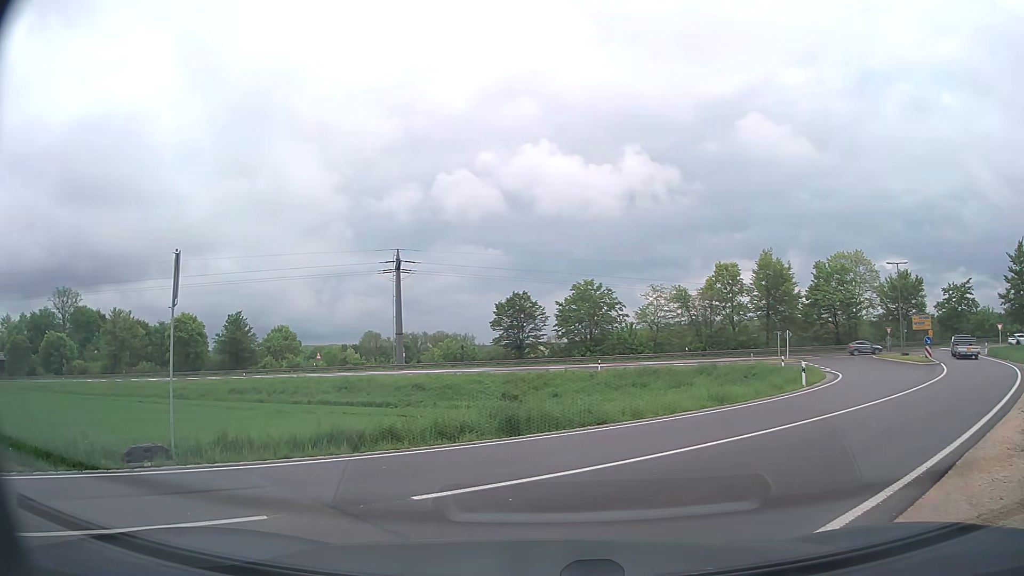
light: Day
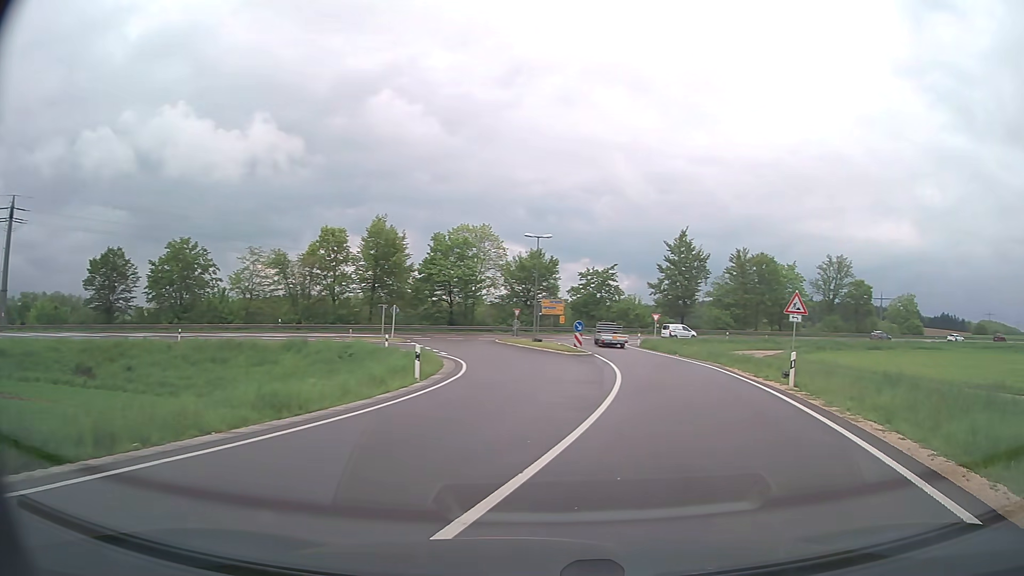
(+2.0, +8.9) m; +34°
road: secondary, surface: asphalt
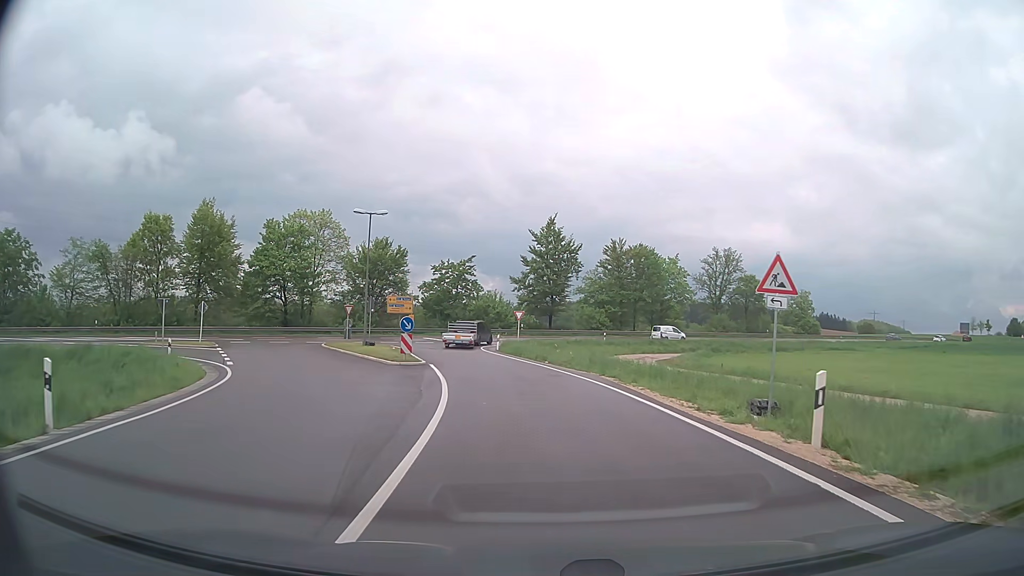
(+1.6, +11.1) m; +11°
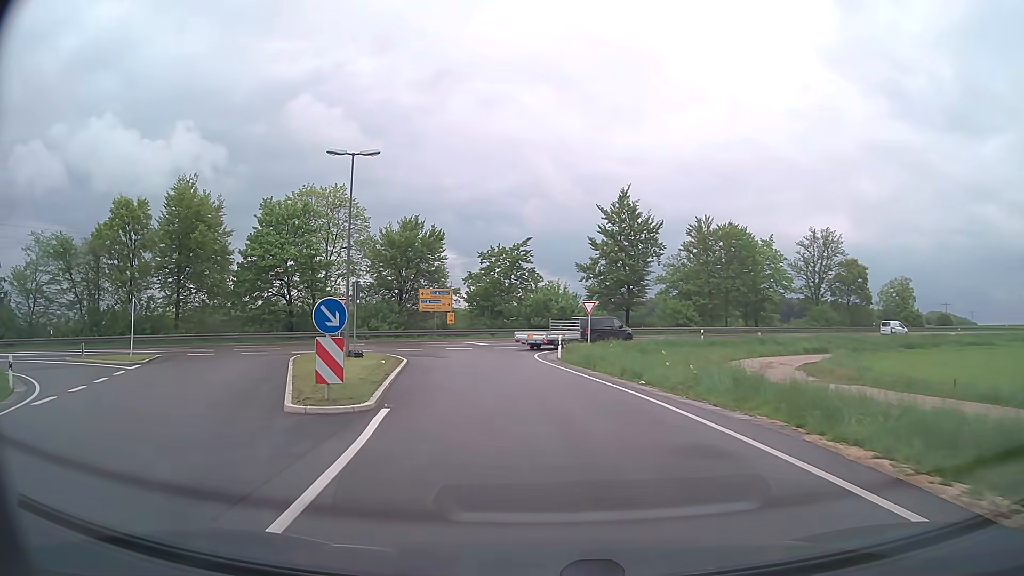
(-0.5, +15.5) m; -6°
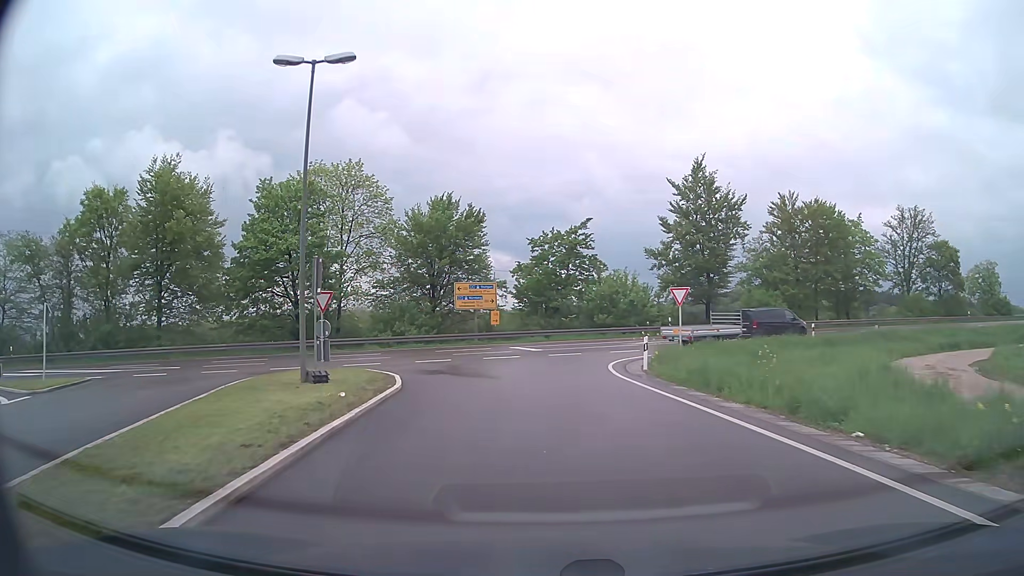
(-0.5, +10.5) m; -5°
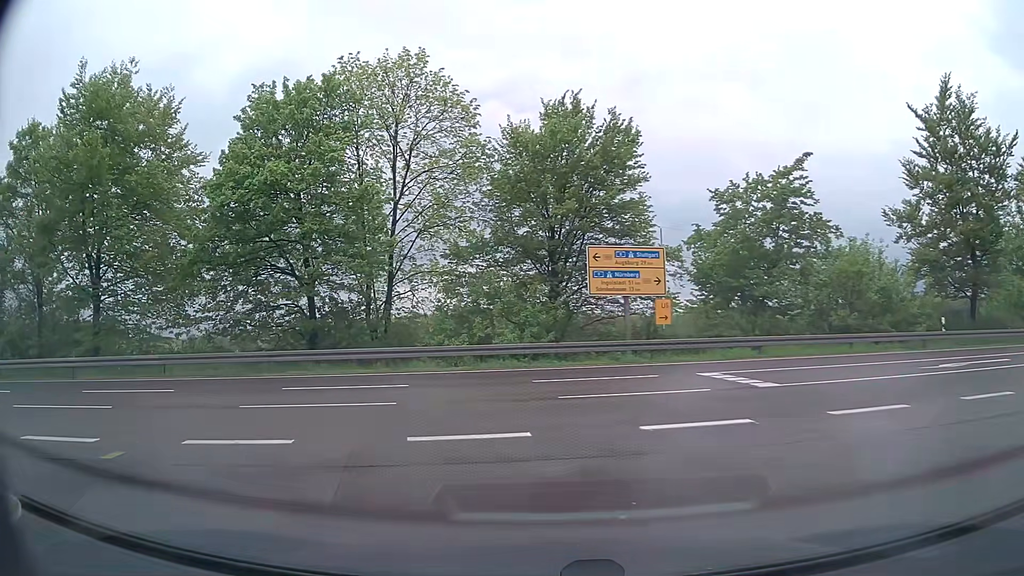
(-1.4, +19.6) m; -14°
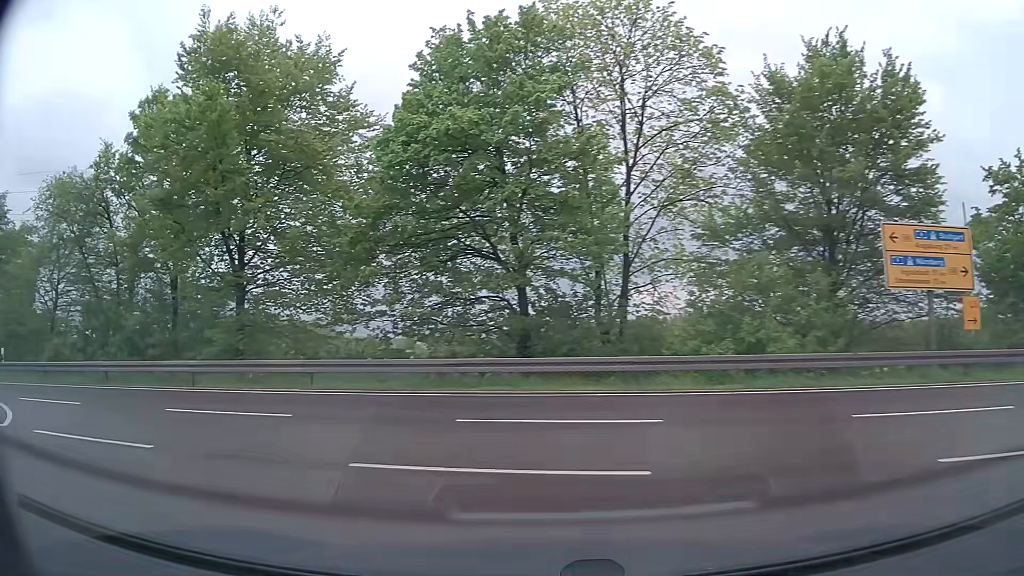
(-0.9, +6.1) m; -19°
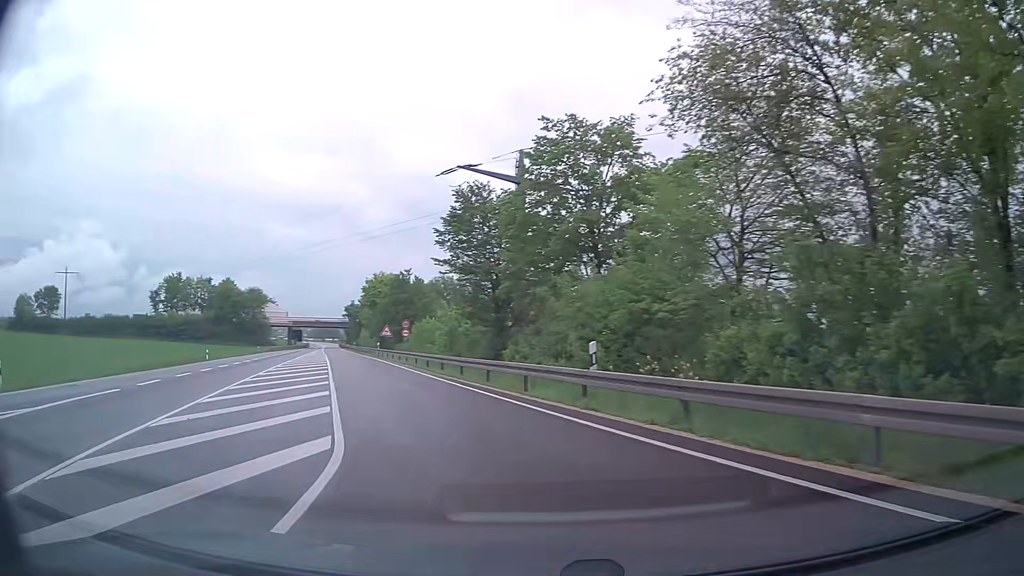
(-8.6, +12.9) m; -62°
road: trunk
(-1, +10) (-4, +19) (-7, +29) (-10, +38) (-13, +48) (-17, +58) (-20, +67) (-23, +77) (-26, +86) (-29, +96) m
